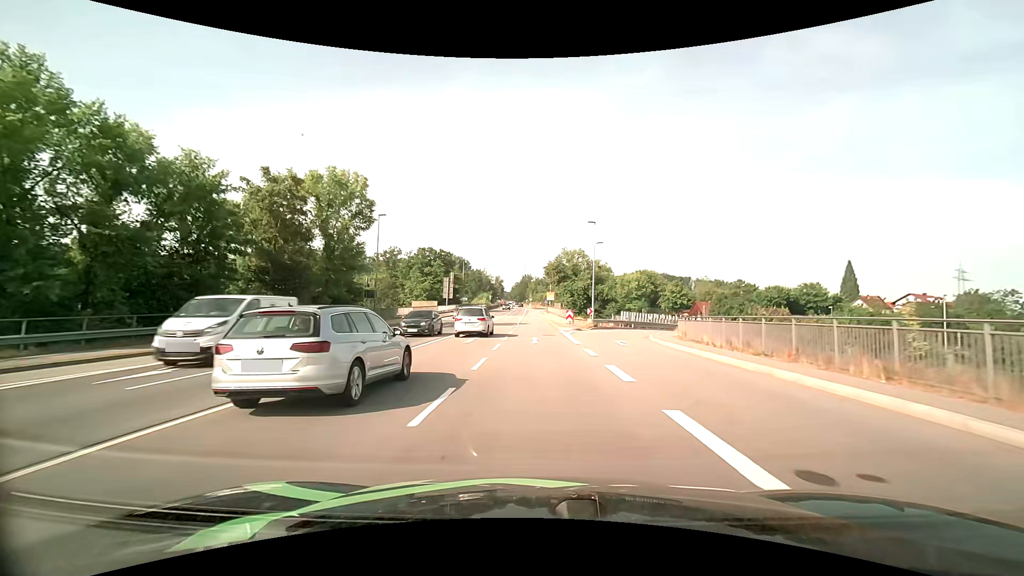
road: primary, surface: asphalt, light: Day
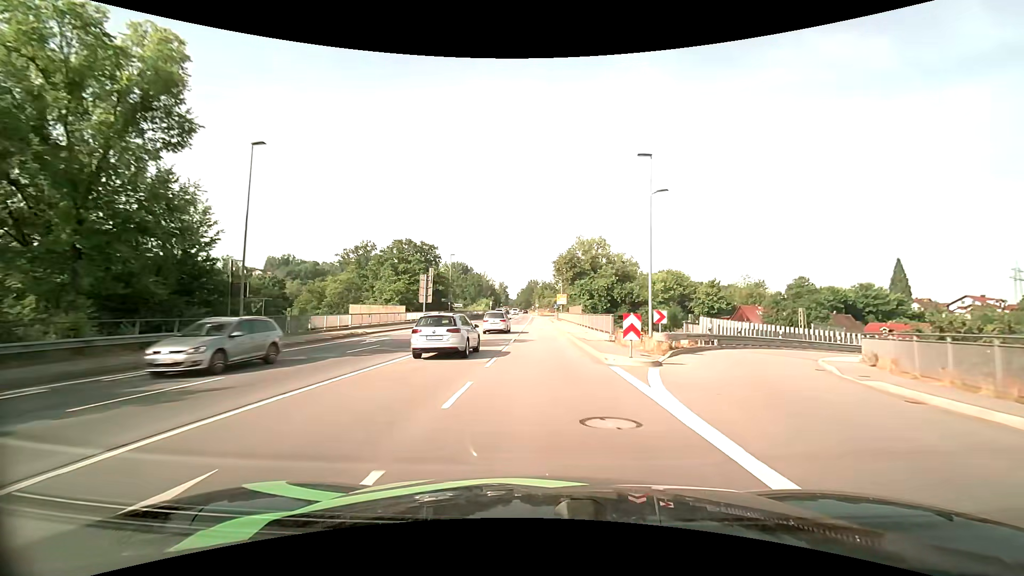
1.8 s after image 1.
(-0.2, +22.8) m; -1°
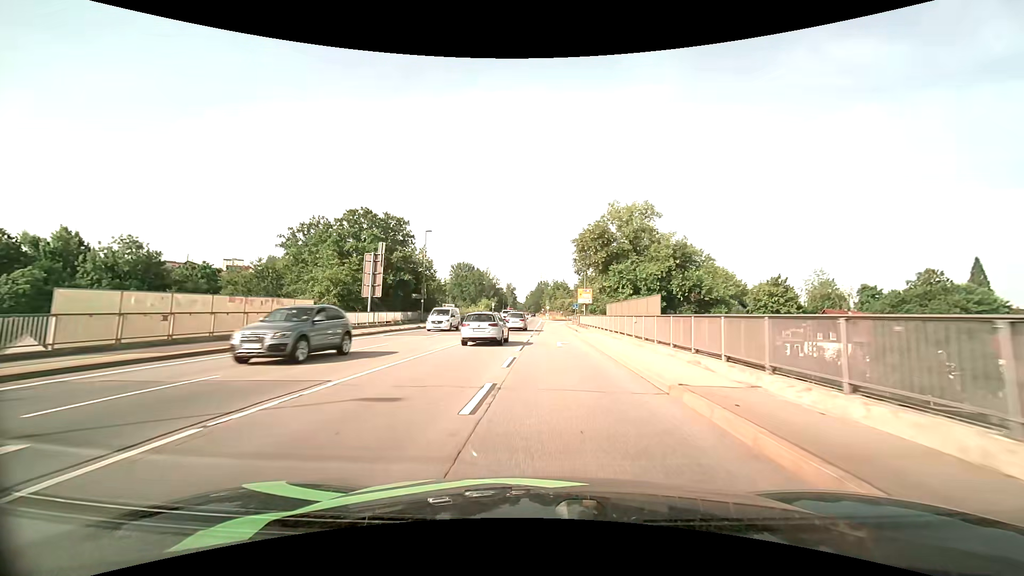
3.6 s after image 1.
(-0.3, +25.5) m; -1°
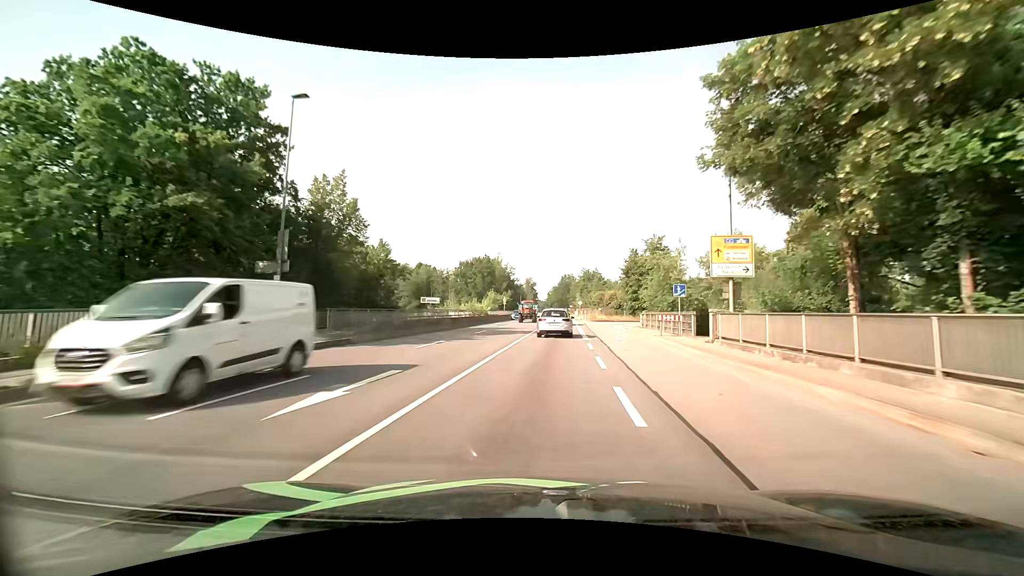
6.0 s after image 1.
(-1.4, +36.4) m; -3°
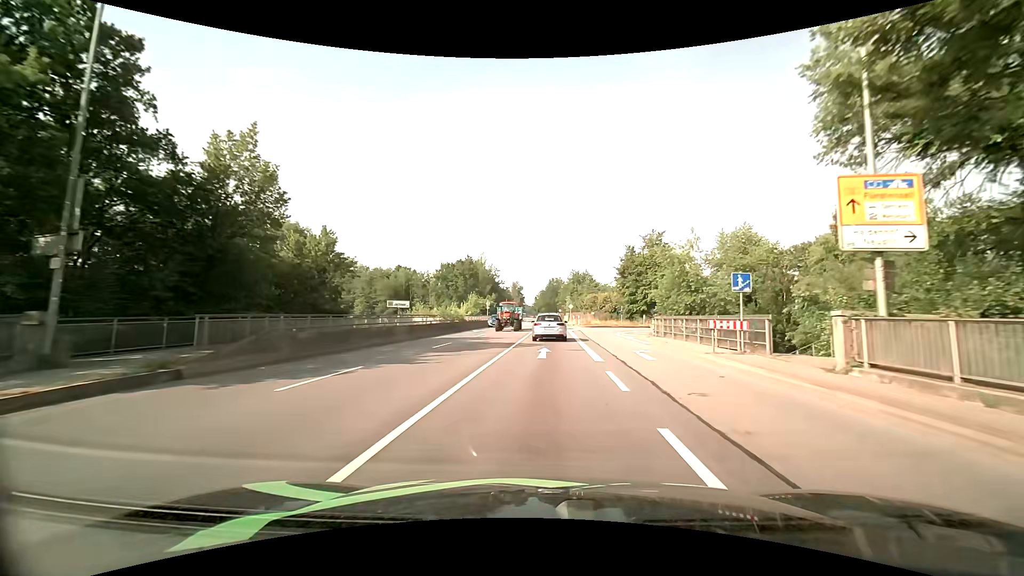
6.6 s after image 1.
(+0.1, +9.1) m; +1°
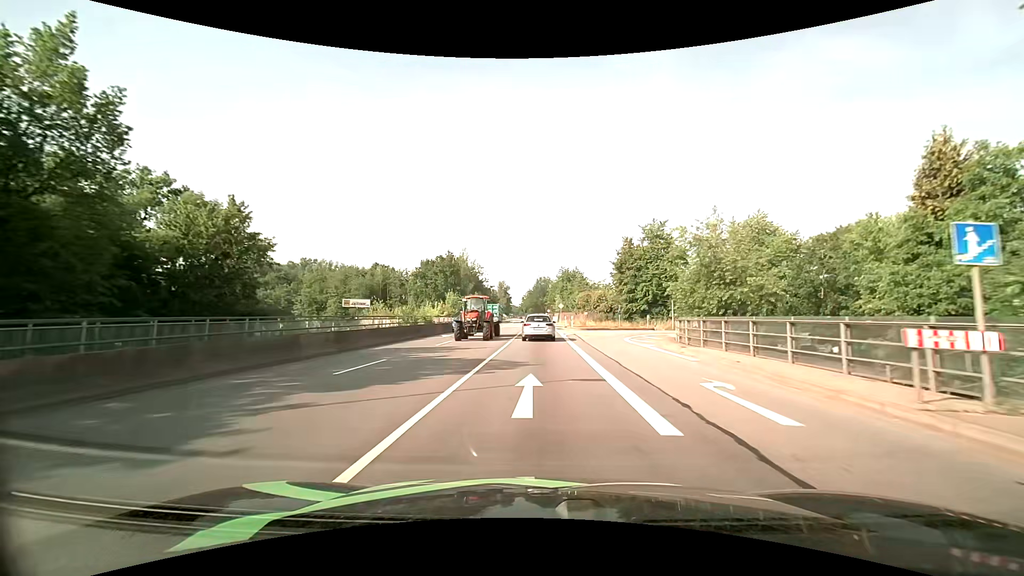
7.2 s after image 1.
(+0.1, +9.0) m; +1°
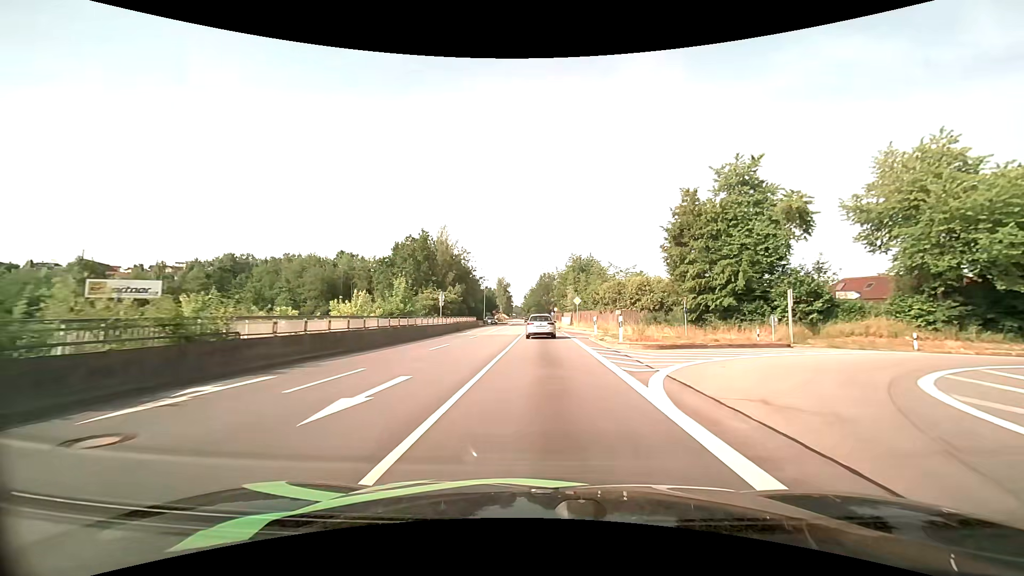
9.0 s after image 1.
(+0.1, +26.7) m; 0°
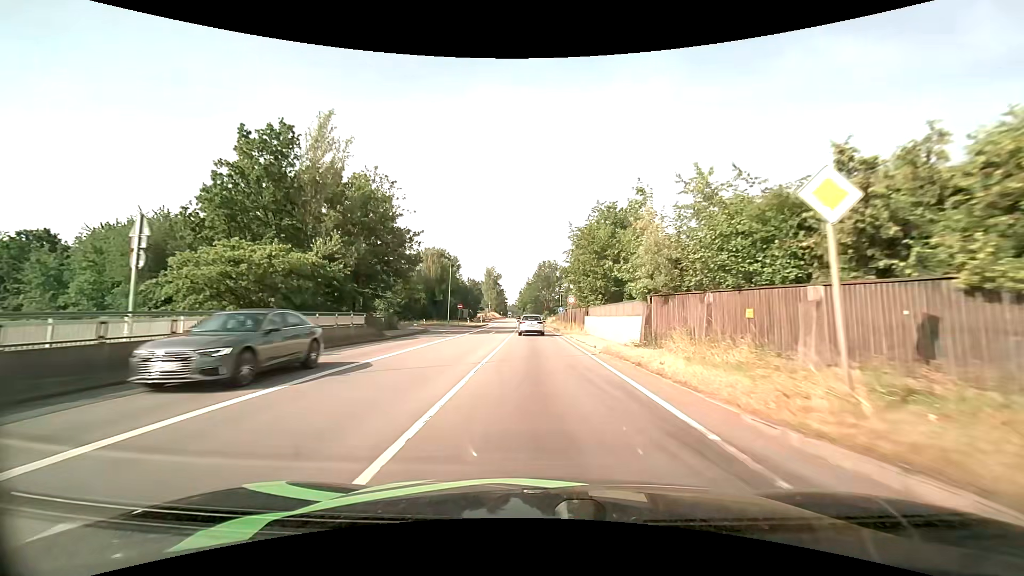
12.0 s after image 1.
(+0.1, +43.9) m; 0°
(0, +10) (0, +20) (0, +30) (-1, +40) (-1, +50) (-1, +60) (-1, +70) (-2, +80) (-2, +90) (-3, +100) m
